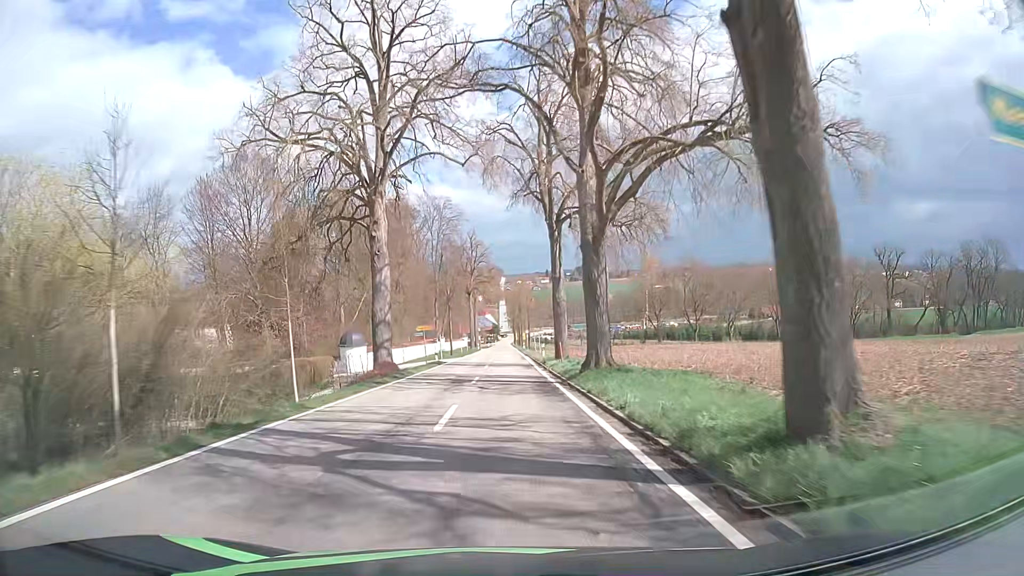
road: tertiary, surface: asphalt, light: Day
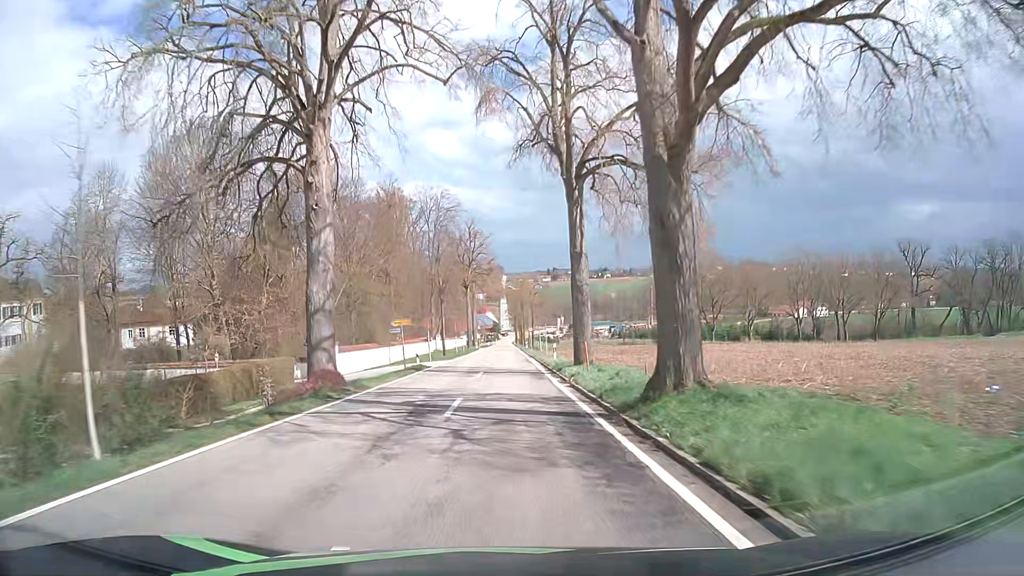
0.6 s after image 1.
(0.0, +10.1) m; 0°
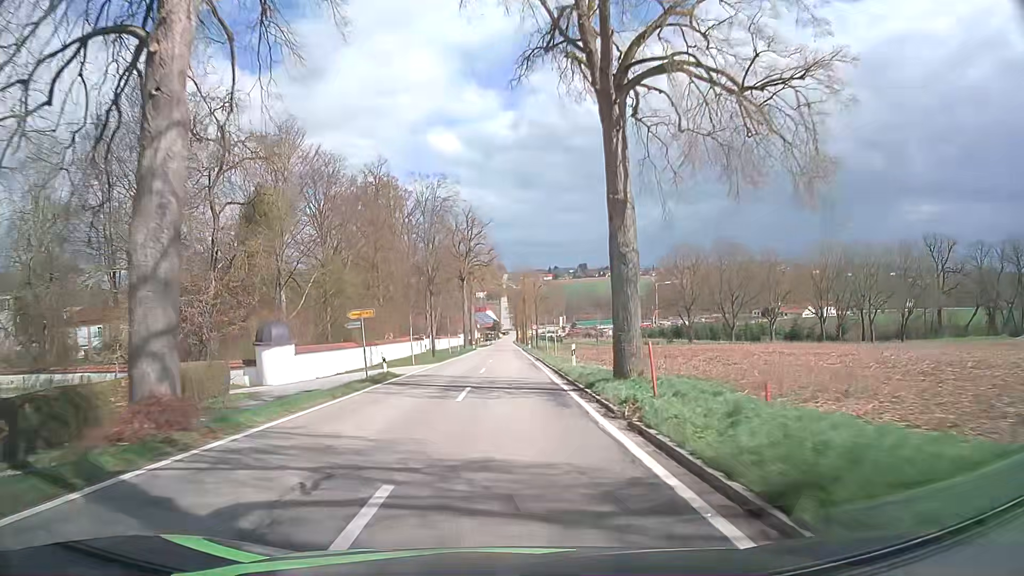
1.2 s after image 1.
(-0.1, +9.9) m; -1°
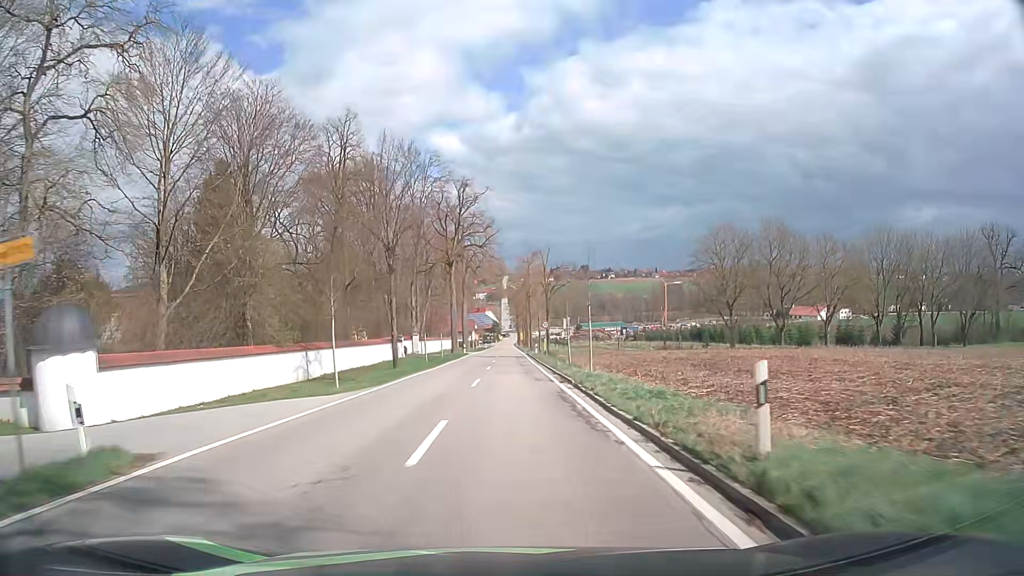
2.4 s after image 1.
(0.0, +19.6) m; 0°
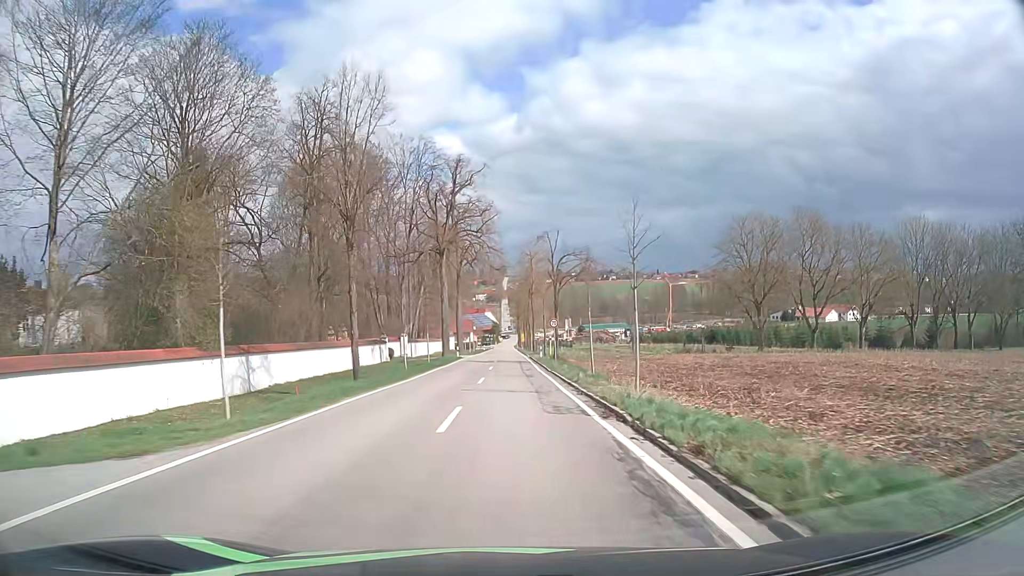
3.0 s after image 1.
(0.0, +9.7) m; 0°
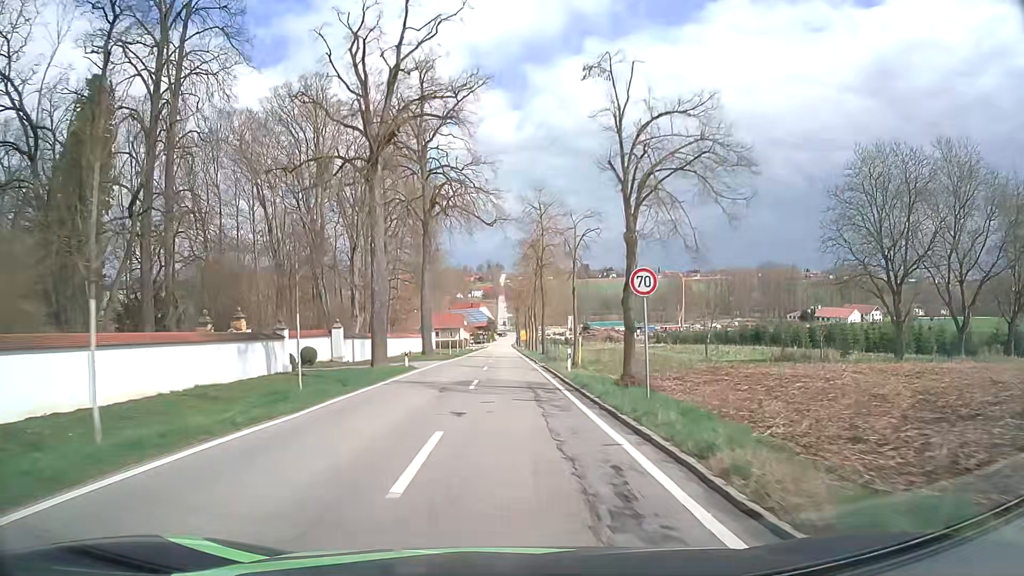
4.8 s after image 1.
(+0.1, +29.1) m; 0°
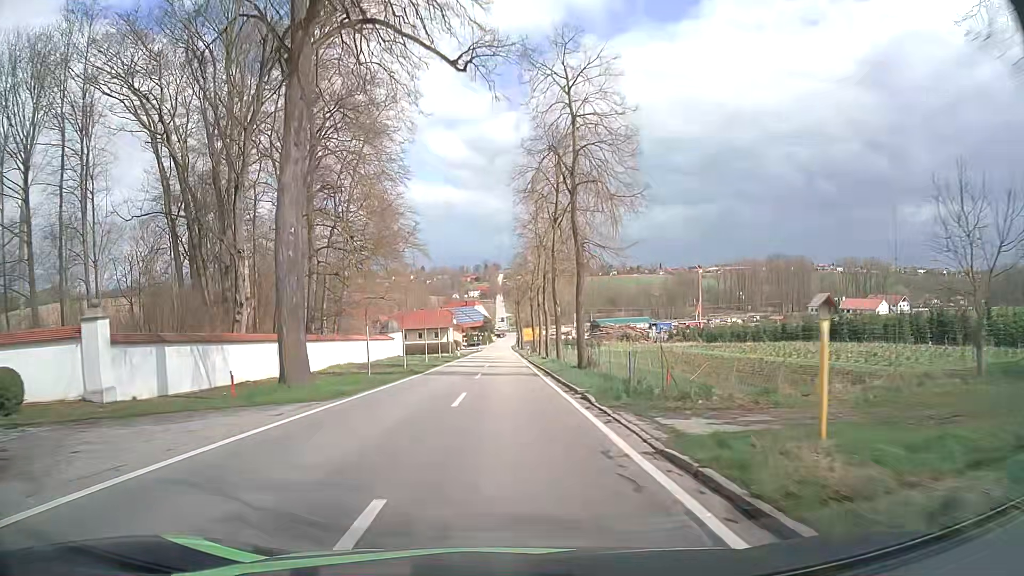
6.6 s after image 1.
(0.0, +29.5) m; 0°
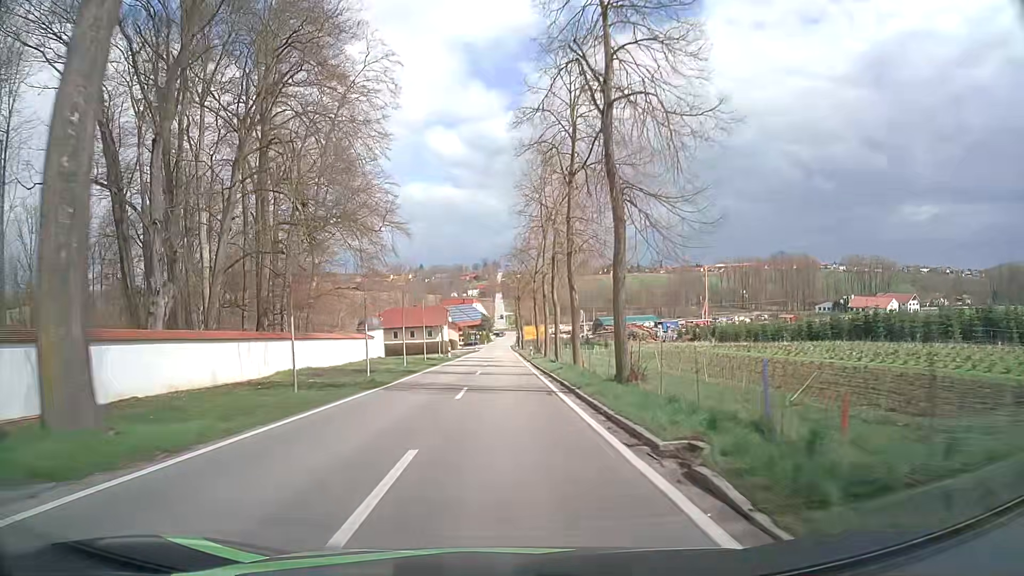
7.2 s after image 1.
(0.0, +9.9) m; 0°
(0, +10) (0, +20) (0, +30) (0, +40) (0, +50) (0, +60) (0, +70) (0, +80) (-1, +90) (-1, +100) m
